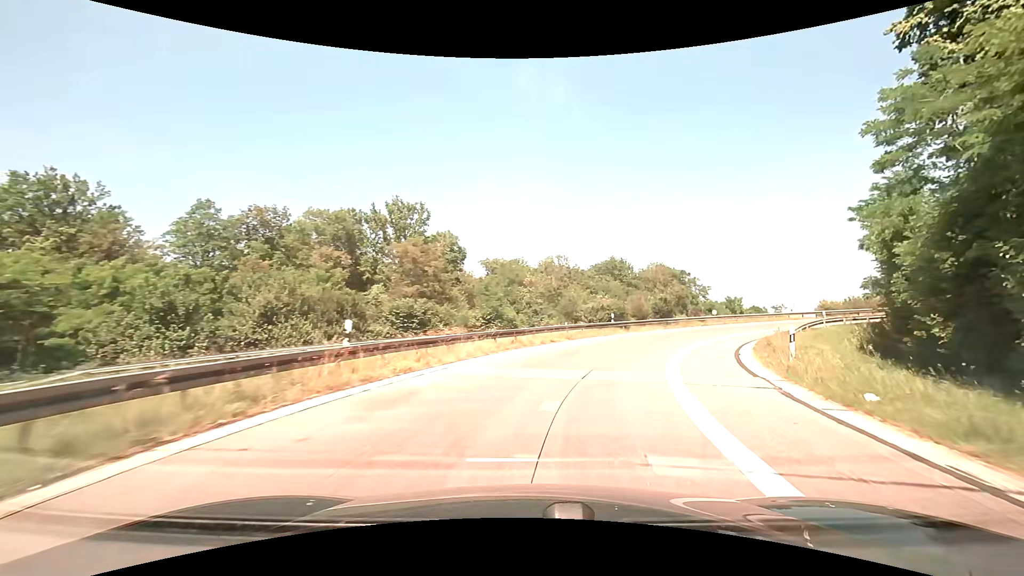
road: motorway_link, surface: asphalt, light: Day
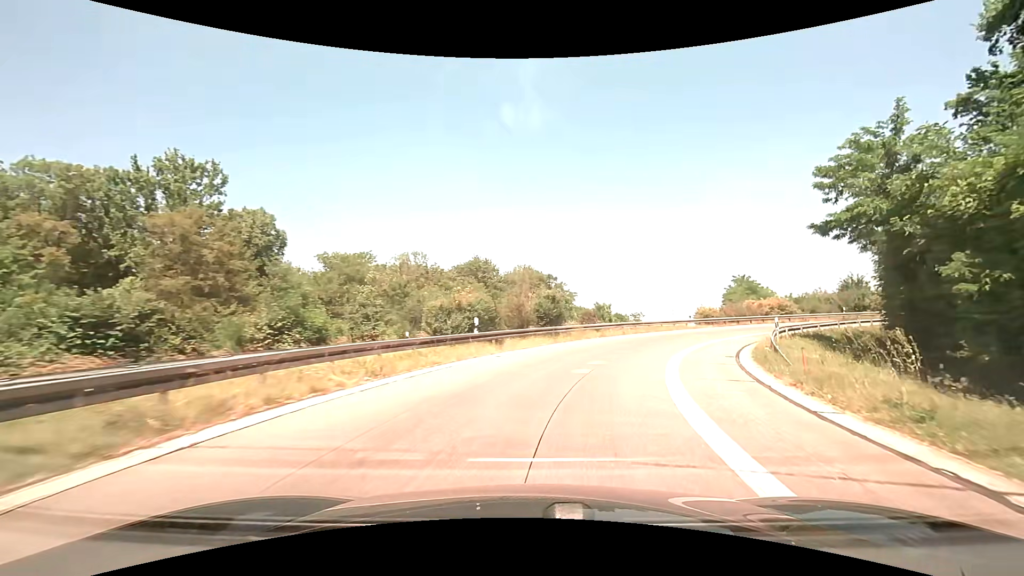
(+2.0, +14.8) m; +15°
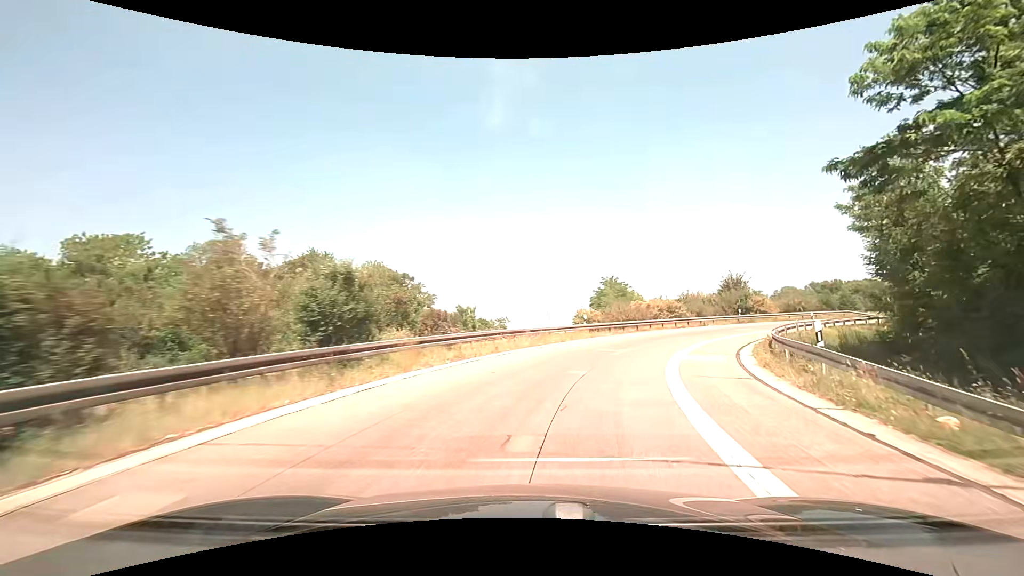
(+2.0, +14.6) m; +16°
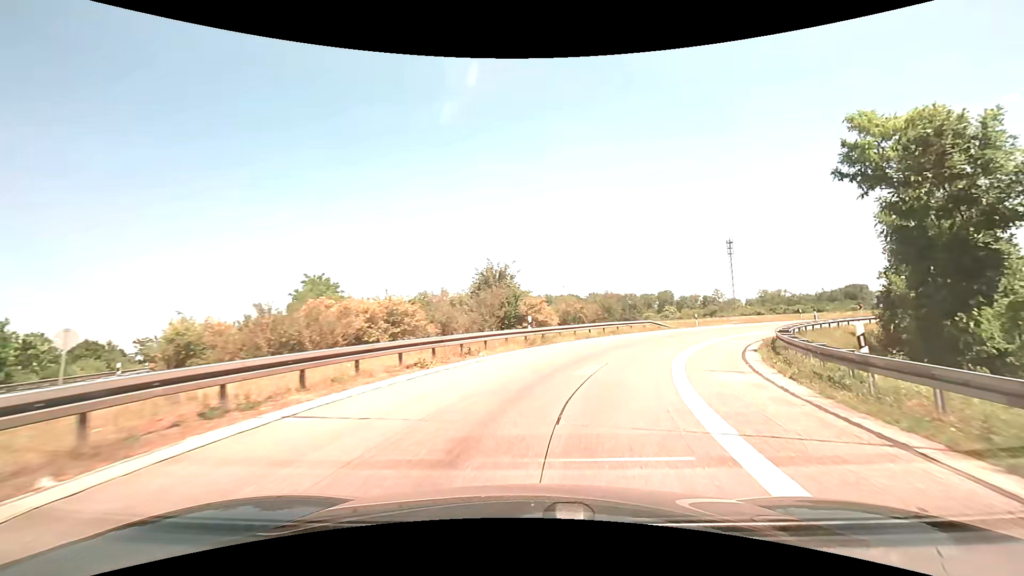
(+7.3, +27.4) m; +30°
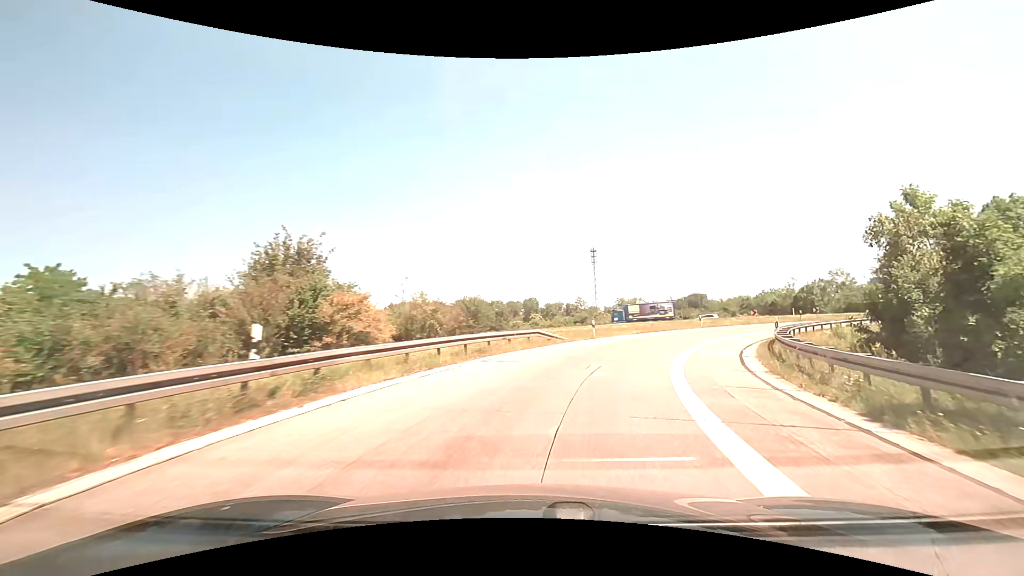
(+1.9, +14.0) m; +15°
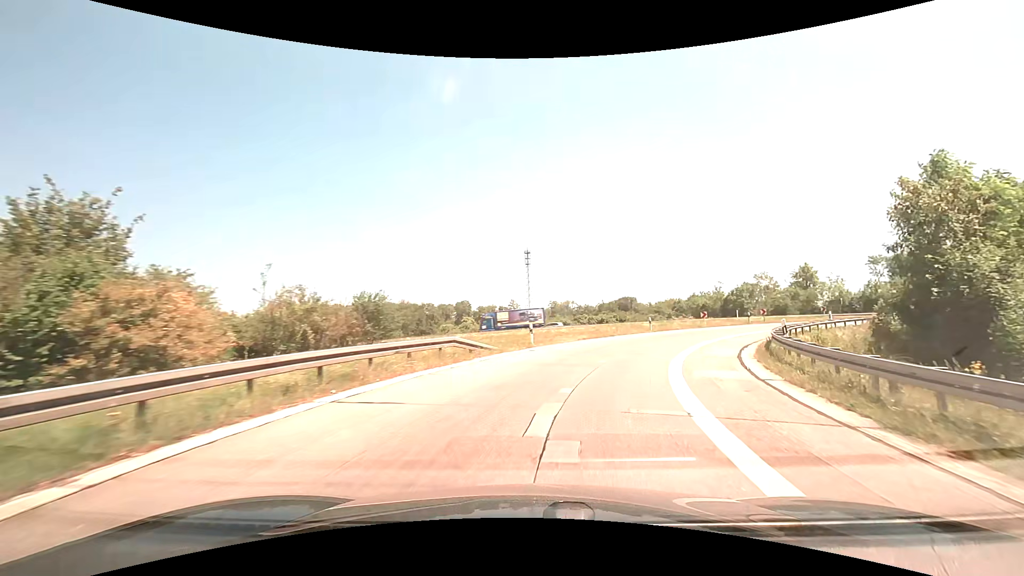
(+0.5, +7.1) m; +8°
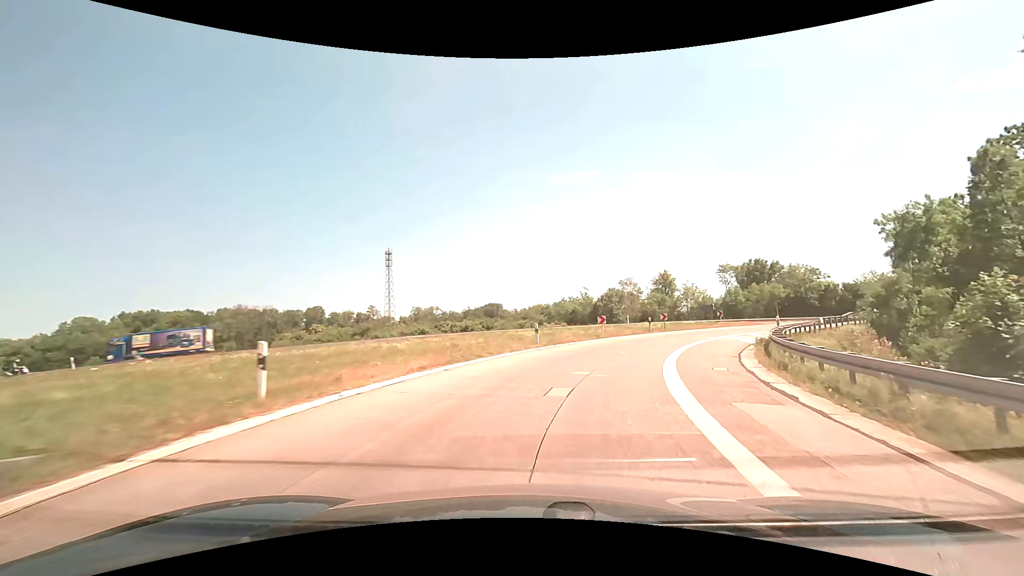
(+1.9, +14.3) m; +15°
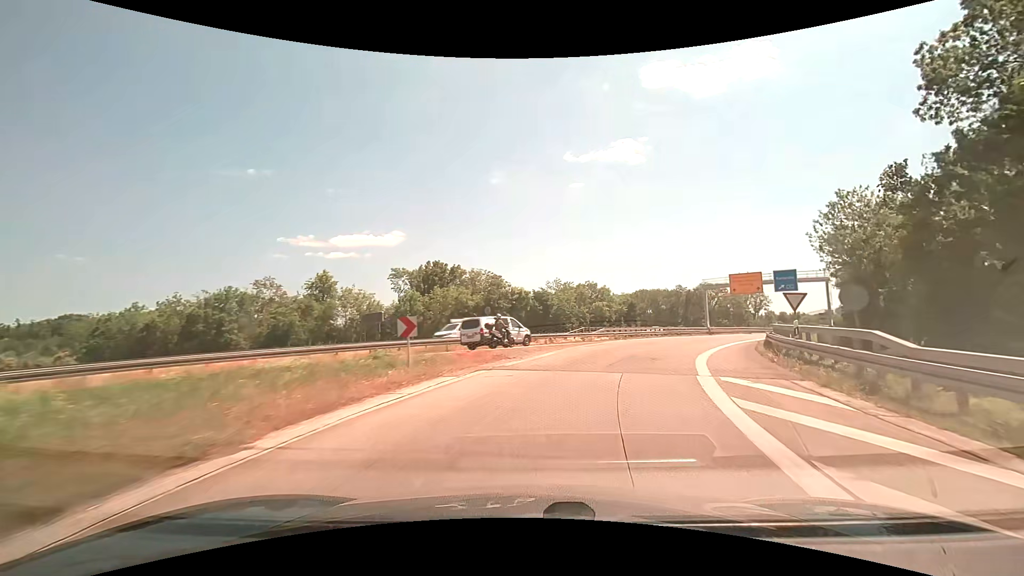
(+11.6, +35.1) m; +36°
(+1, +10) (+4, +20) (+8, +29) (+13, +37) (+18, +46) (+24, +54) (+30, +62) (+36, +70) (+42, +78) (+48, +86) m
